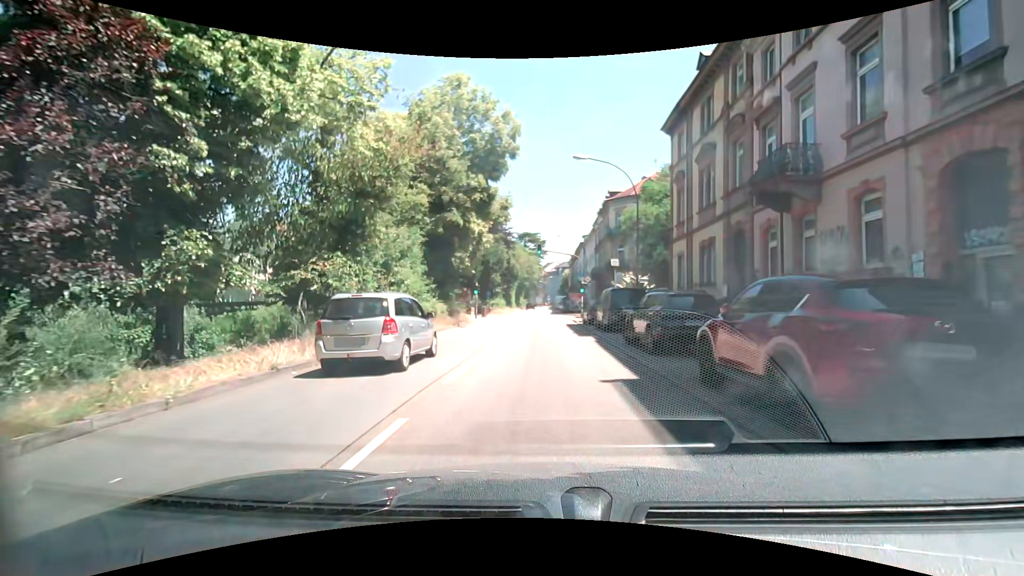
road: primary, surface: asphalt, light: Day
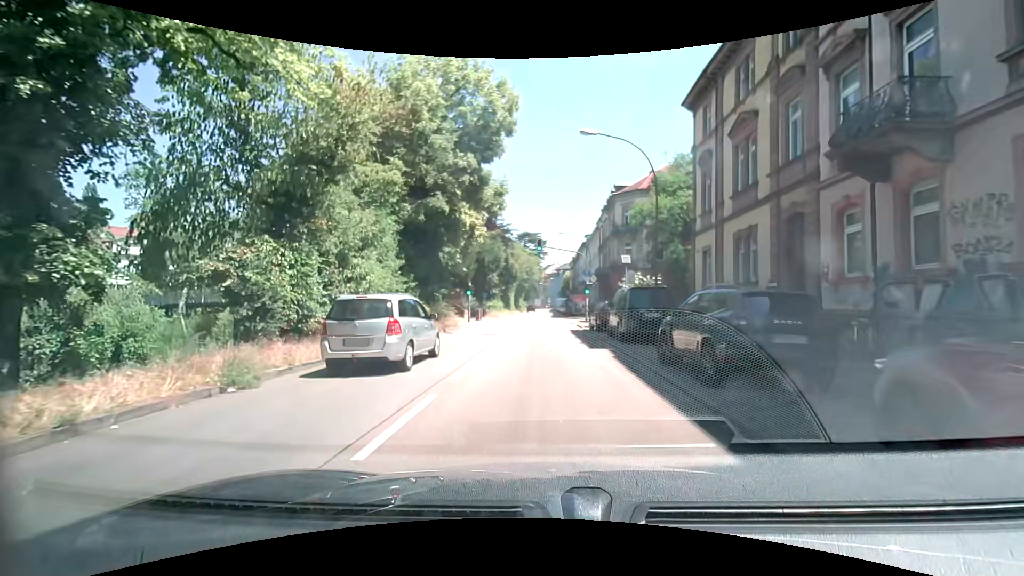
(0.0, +4.5) m; +1°
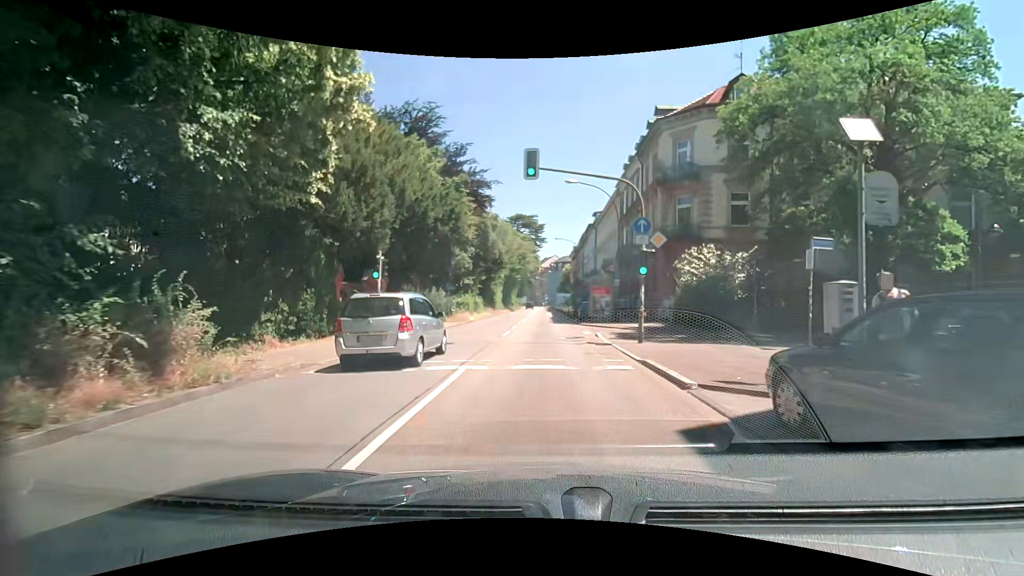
(0.0, +22.2) m; -1°
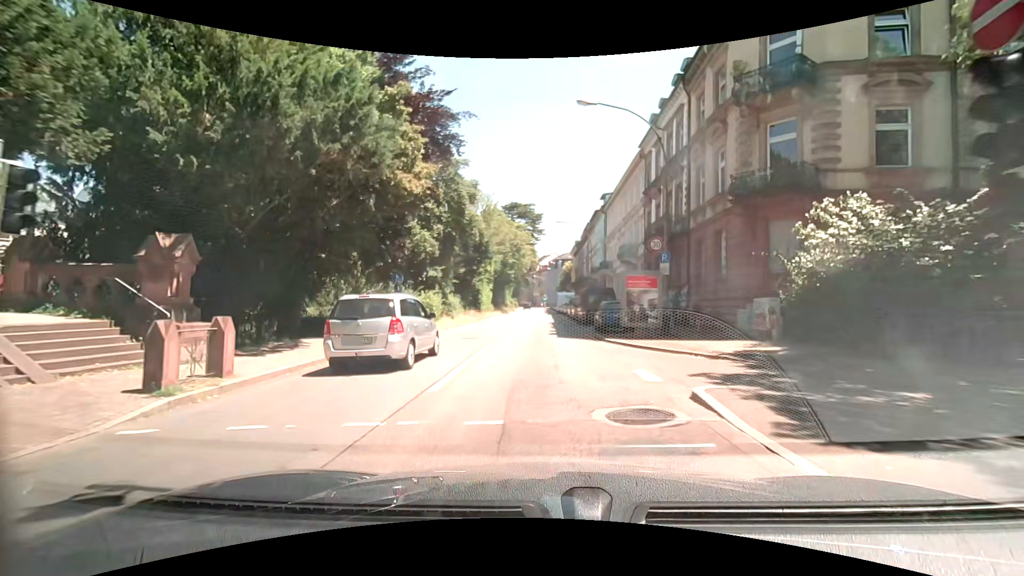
(+0.2, +13.4) m; +1°
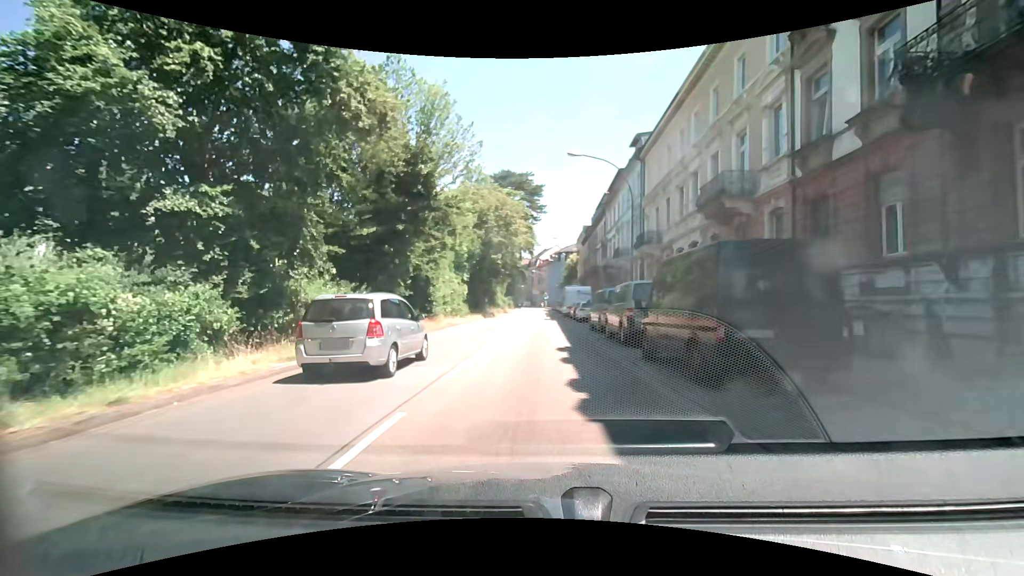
(+0.1, +22.4) m; +1°
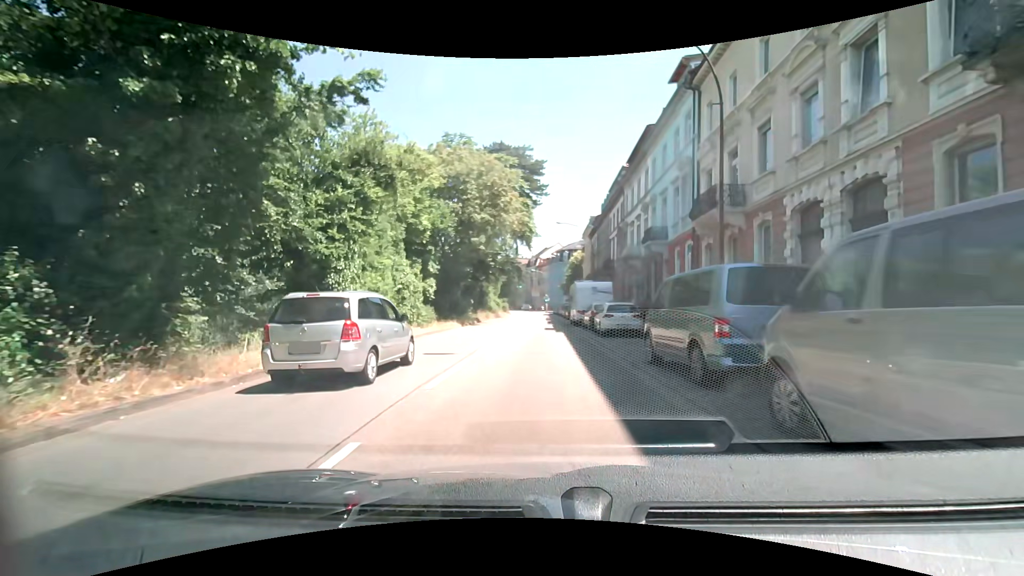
(-0.1, +13.5) m; 0°
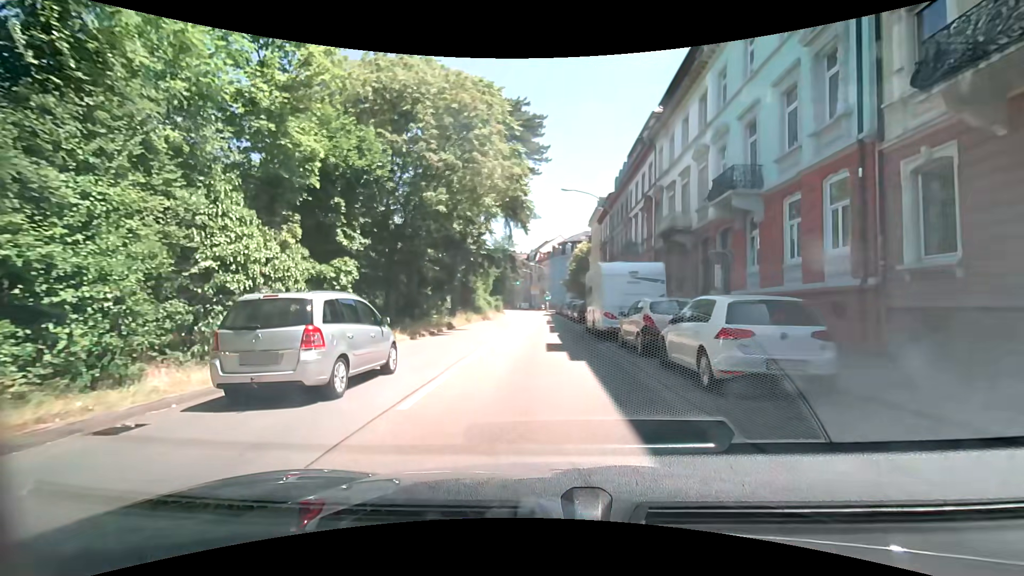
(-0.2, +13.4) m; -1°
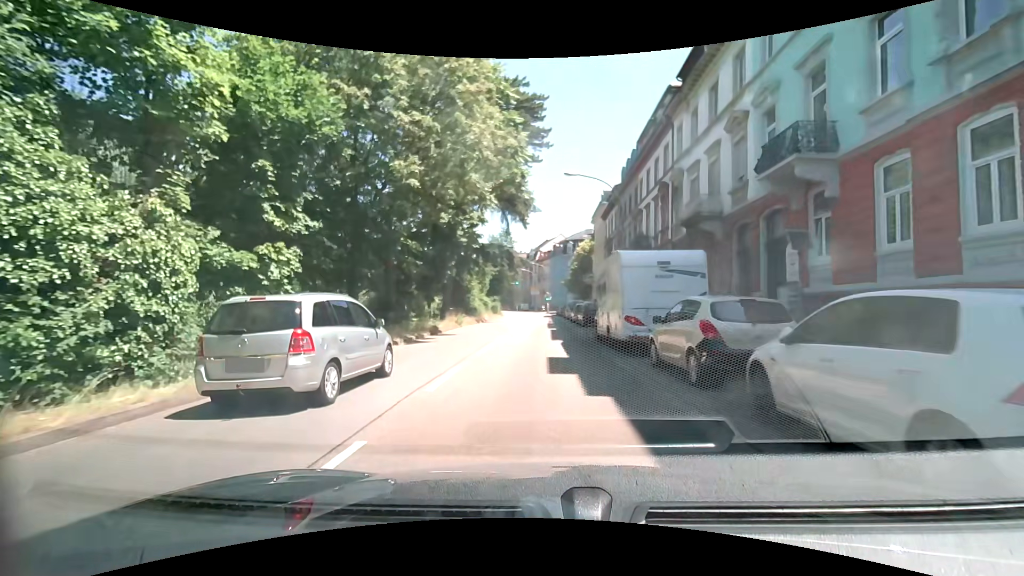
(0.0, +4.5) m; -1°
(0, +10) (0, +20) (0, +30) (+1, +40) (+1, +50) (+1, +60) (+1, +70) (+1, +80) (0, +90) (-1, +100) m
